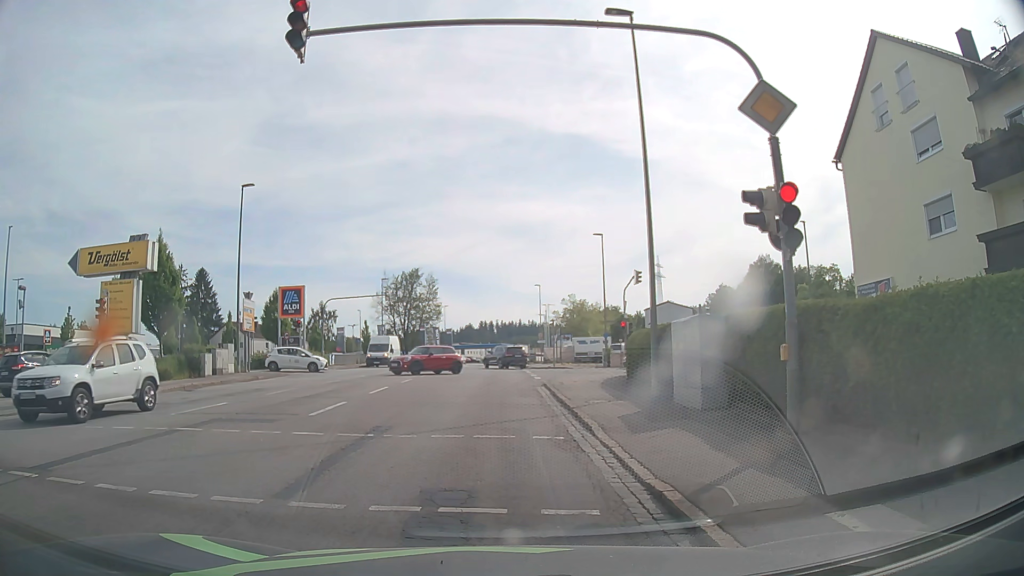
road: tertiary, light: Day
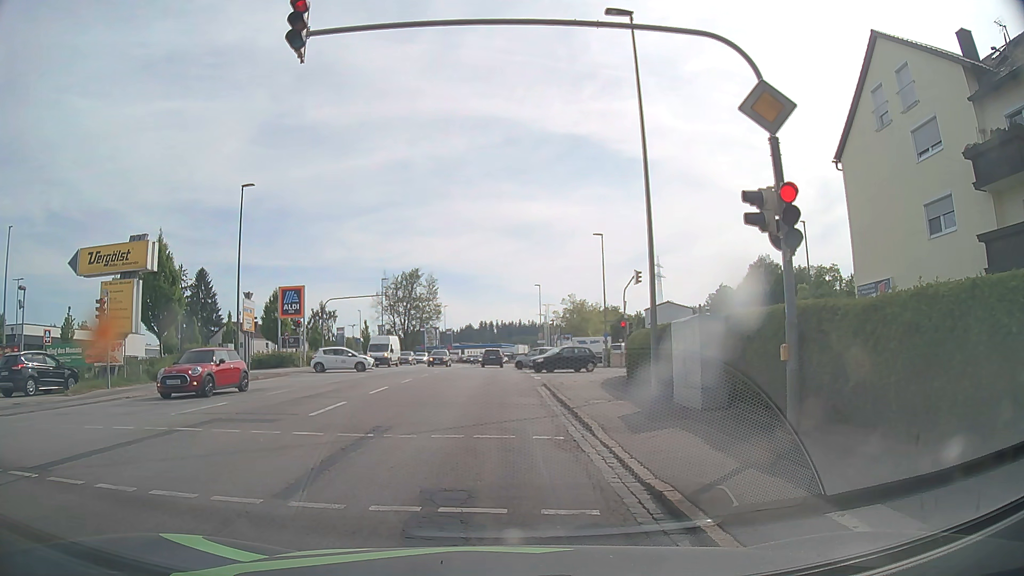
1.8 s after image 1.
(0.0, 0.0) m; 0°
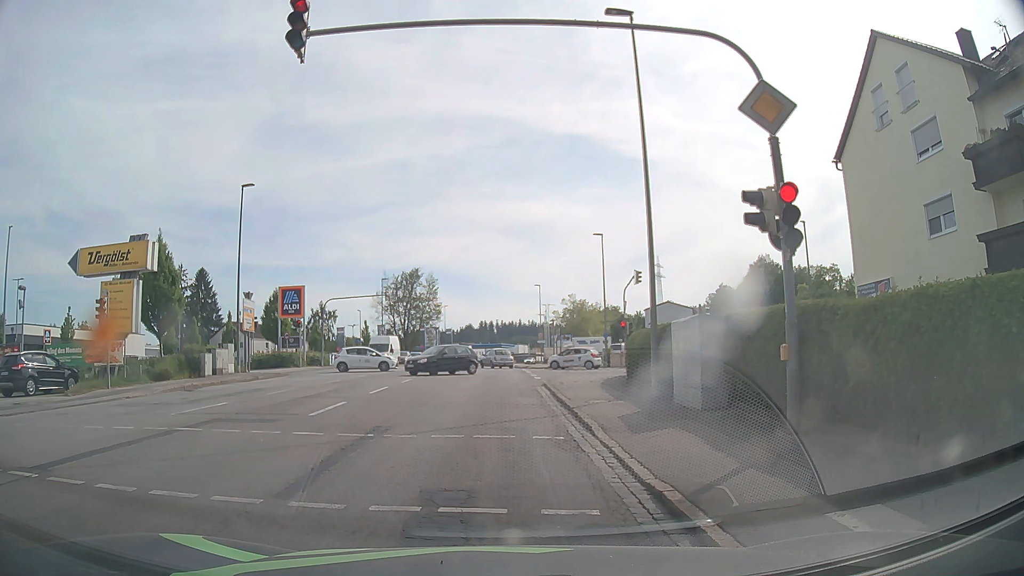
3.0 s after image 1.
(0.0, 0.0) m; 0°
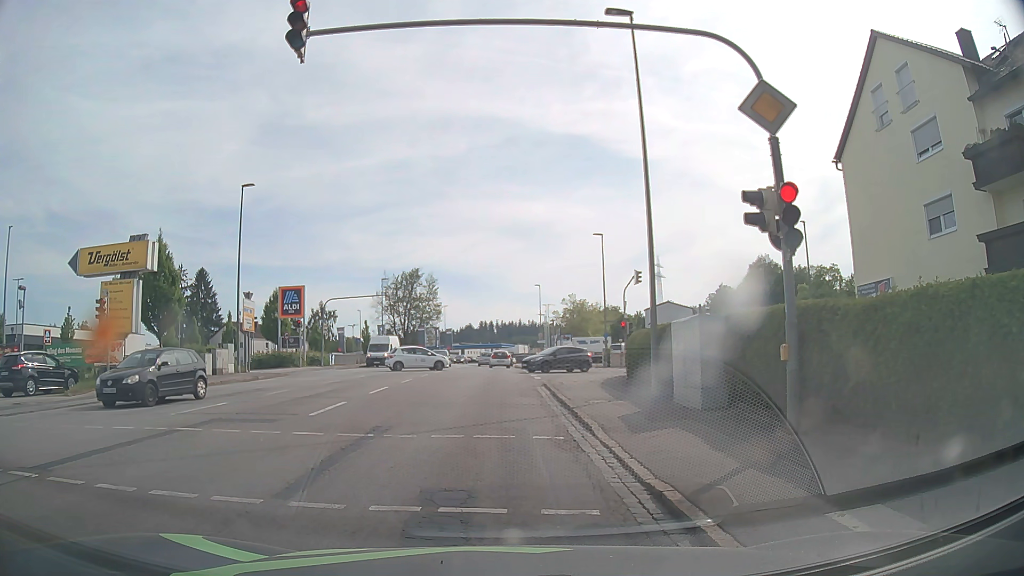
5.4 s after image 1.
(0.0, 0.0) m; 0°
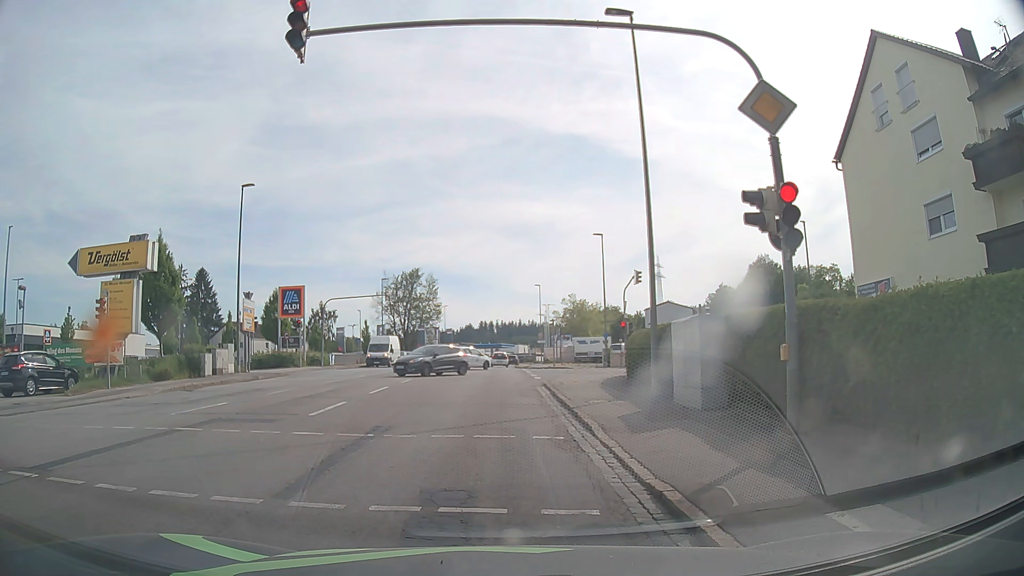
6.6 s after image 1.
(0.0, 0.0) m; 0°
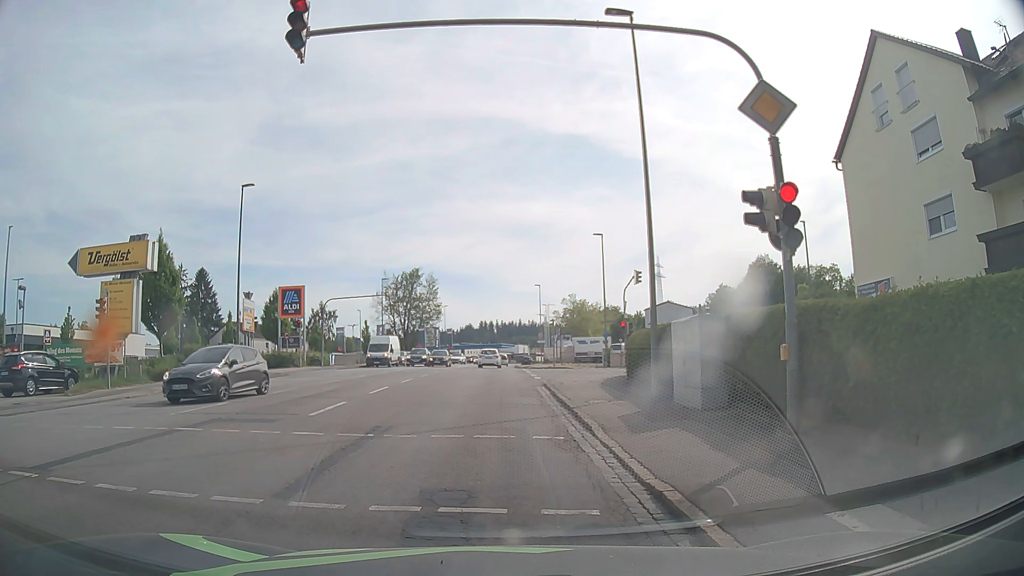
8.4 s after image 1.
(0.0, 0.0) m; 0°
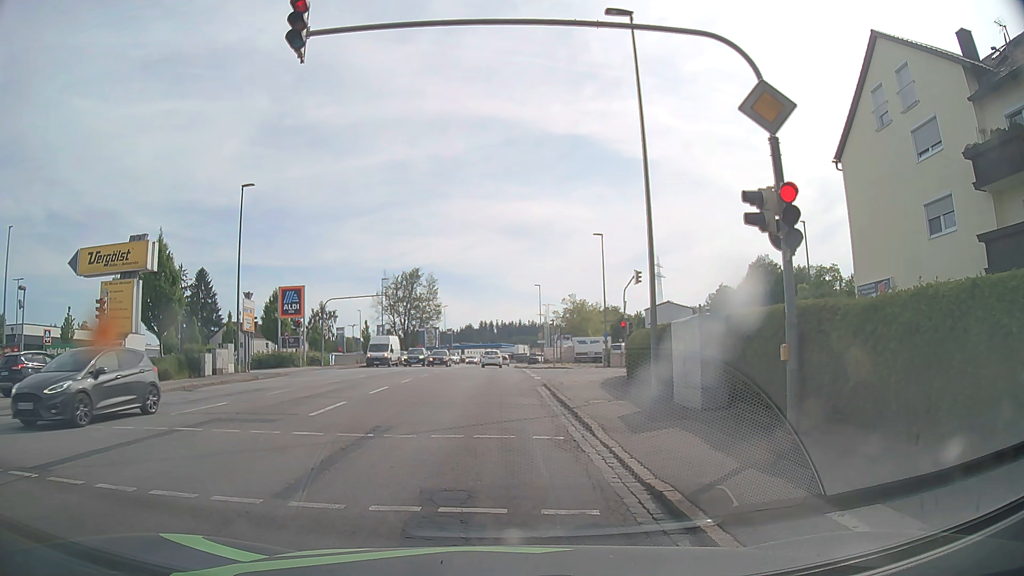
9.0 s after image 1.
(0.0, 0.0) m; 0°
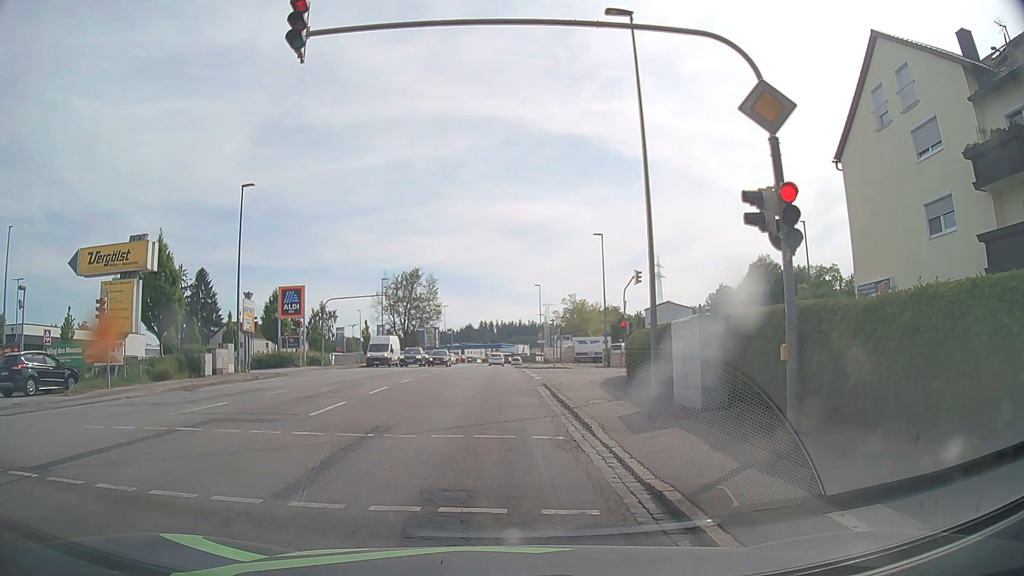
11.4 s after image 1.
(0.0, 0.0) m; 0°
